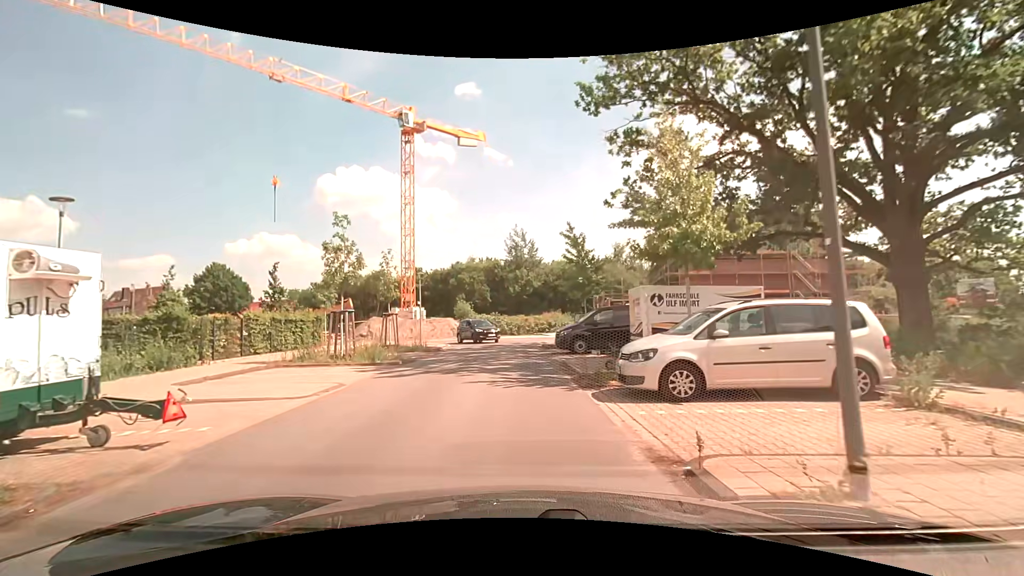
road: residential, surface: asphalt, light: Day
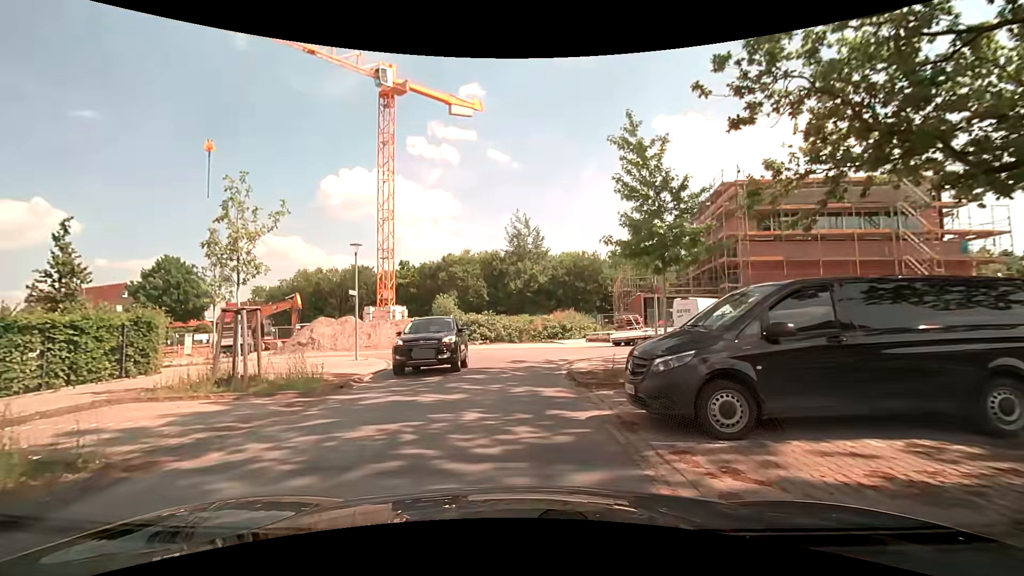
(-0.1, +14.1) m; -1°
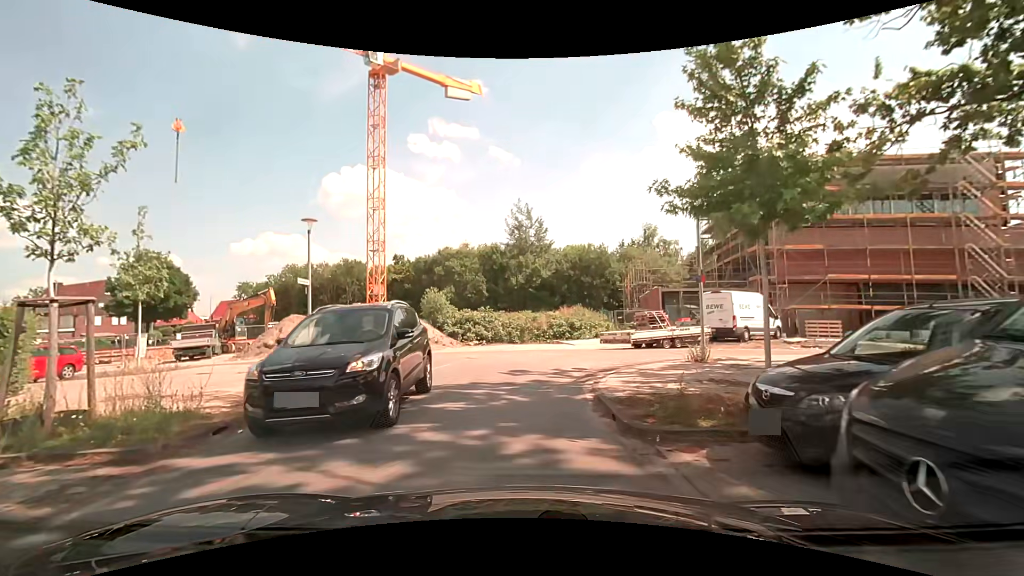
(+0.1, +4.8) m; 0°
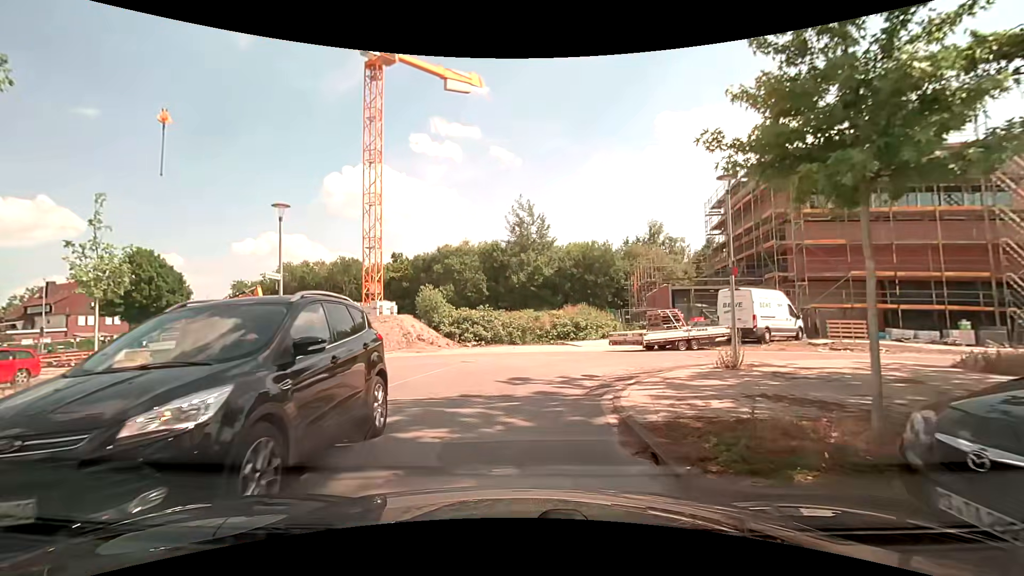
(0.0, +2.0) m; 0°
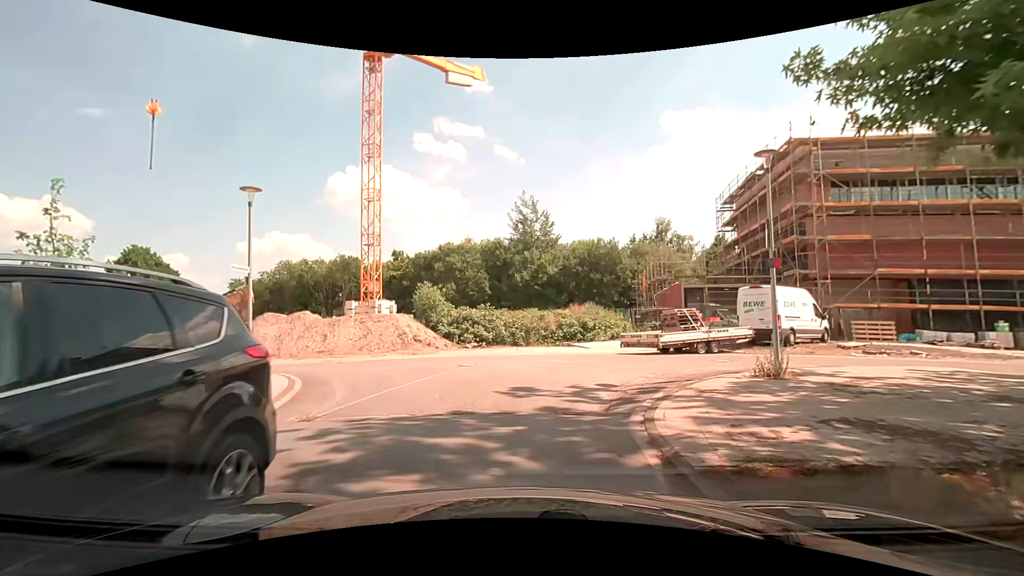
(0.0, +1.8) m; -2°
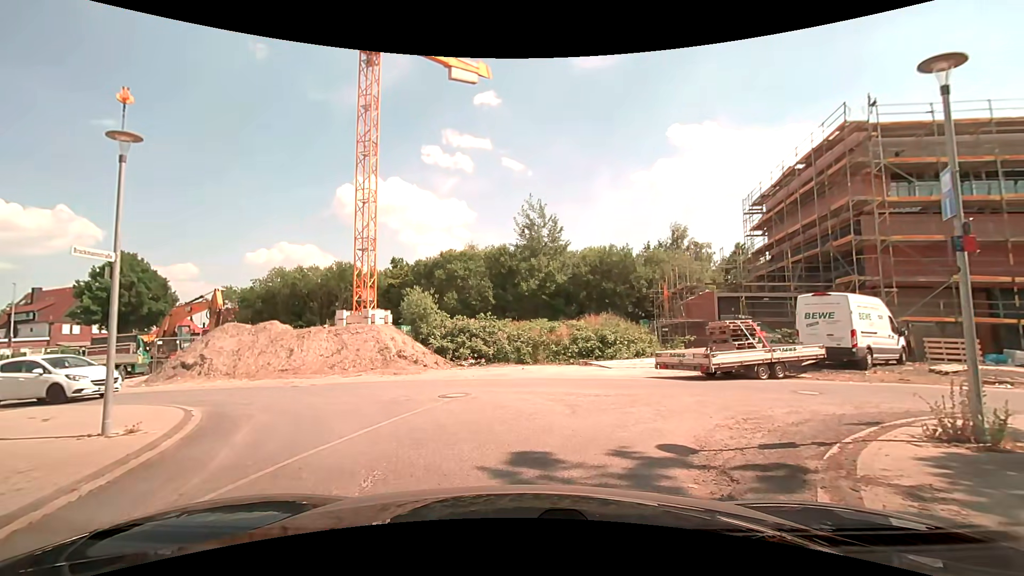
(+0.1, +4.4) m; +2°
